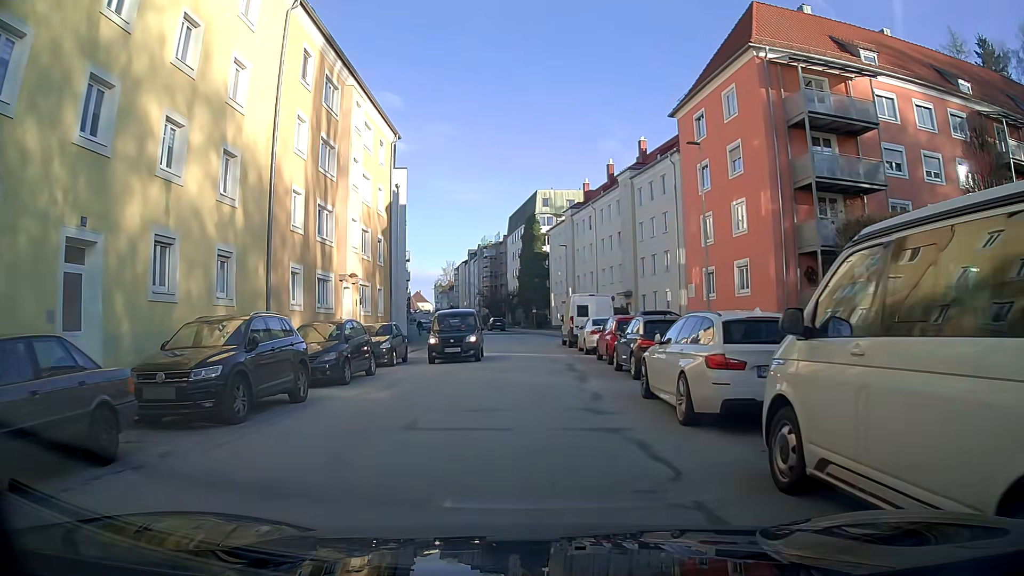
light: Day
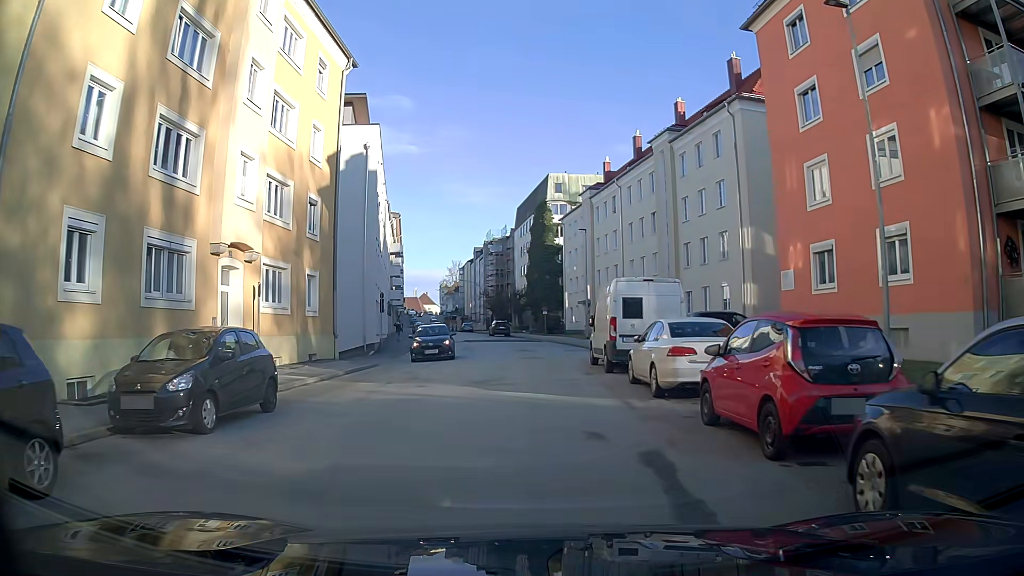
(-0.1, +13.6) m; -1°
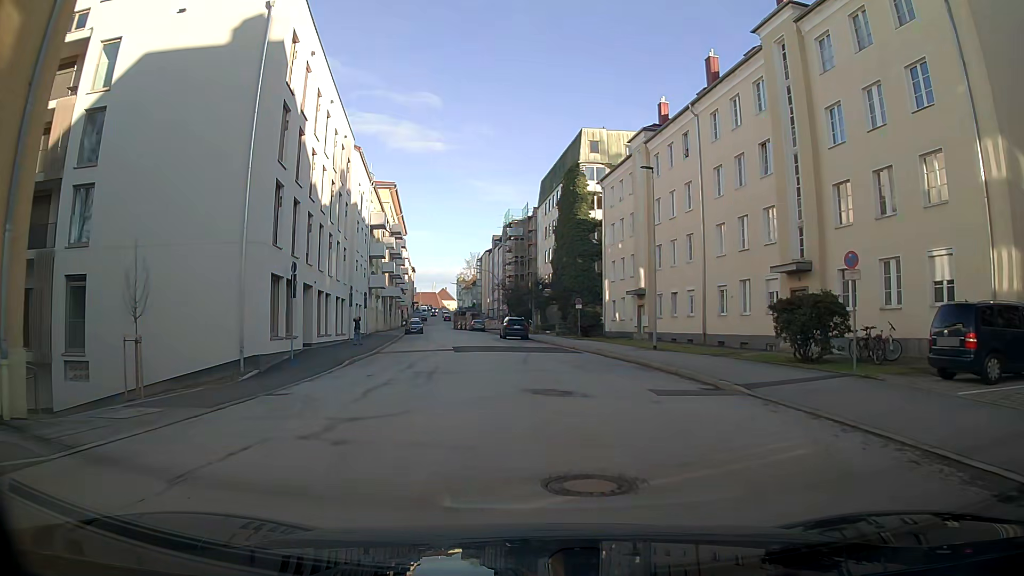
(-0.3, +20.4) m; -2°
(0, +10) (-1, +20) (-2, +30) (-3, +40) (-4, +50) (-5, +60) (-6, +70) (-9, +79) (-11, +89) (-13, +99) m
